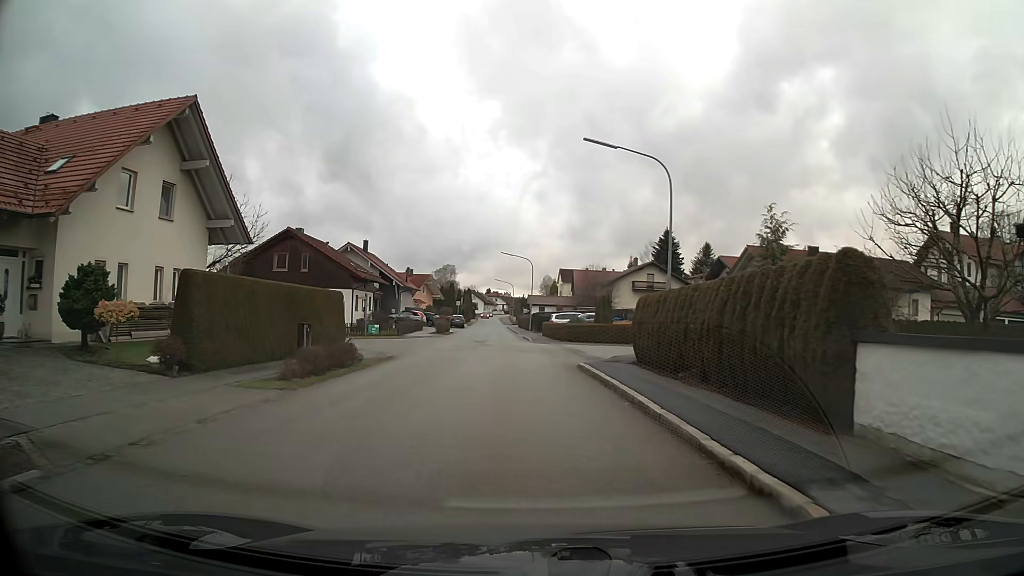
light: Day
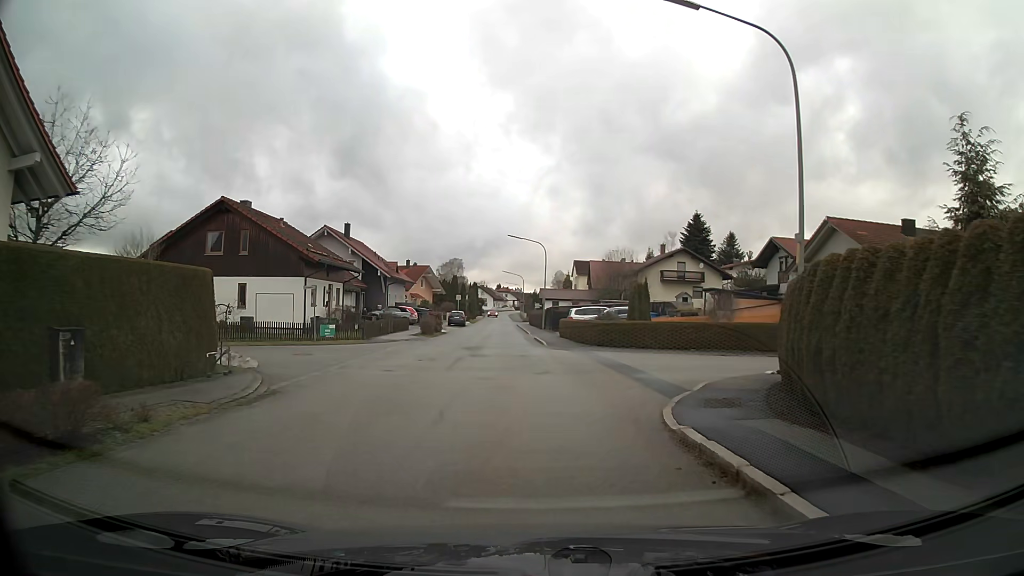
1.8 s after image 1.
(-0.1, +11.9) m; -1°
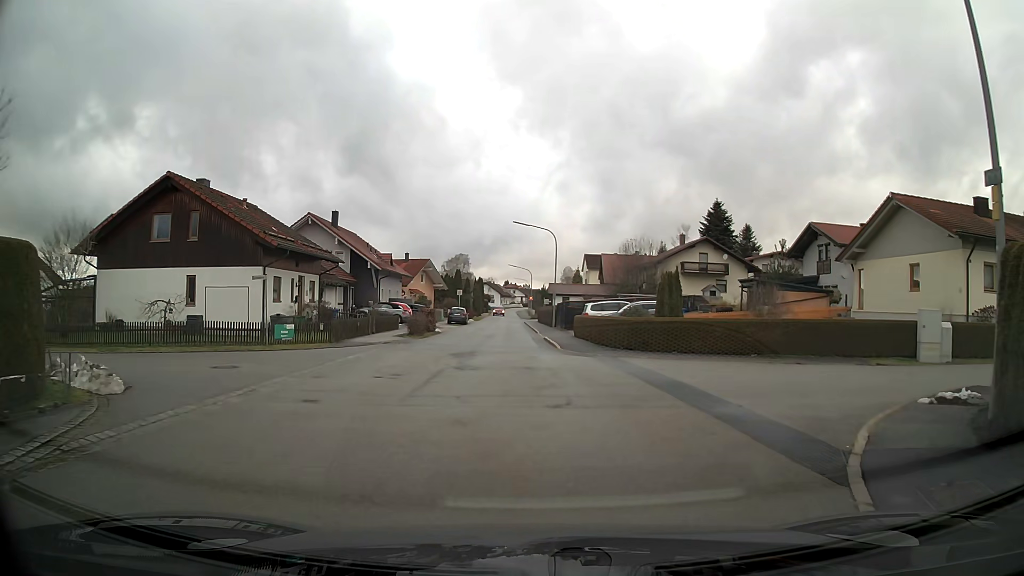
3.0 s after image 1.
(0.0, +6.4) m; -1°
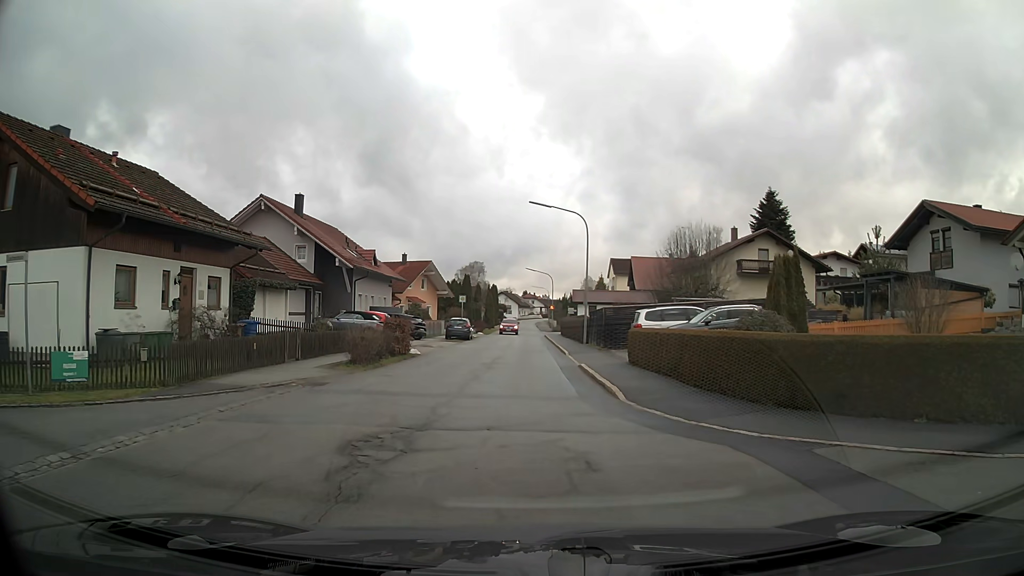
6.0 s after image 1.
(-0.2, +13.5) m; -1°
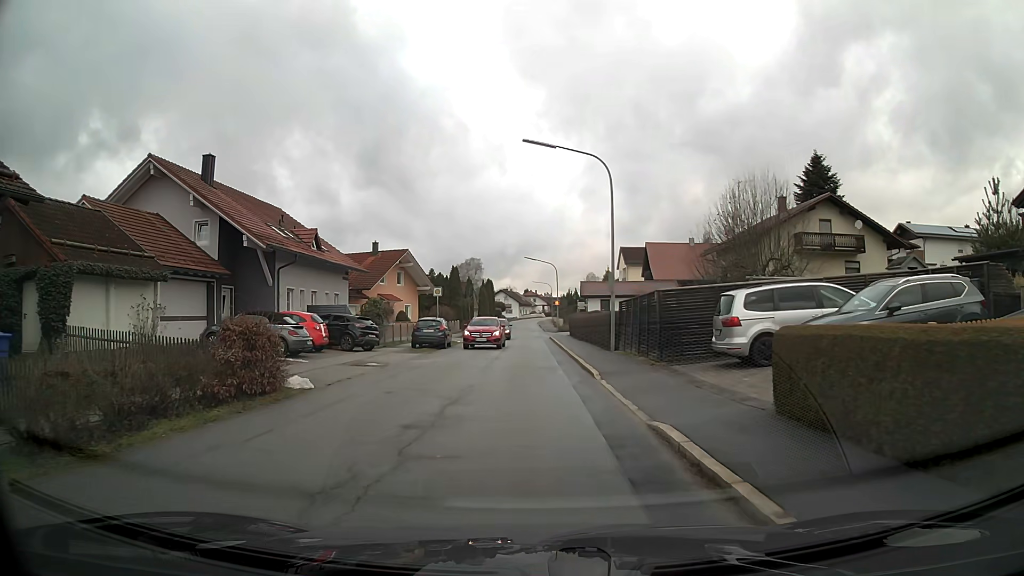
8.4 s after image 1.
(0.0, +13.2) m; 0°
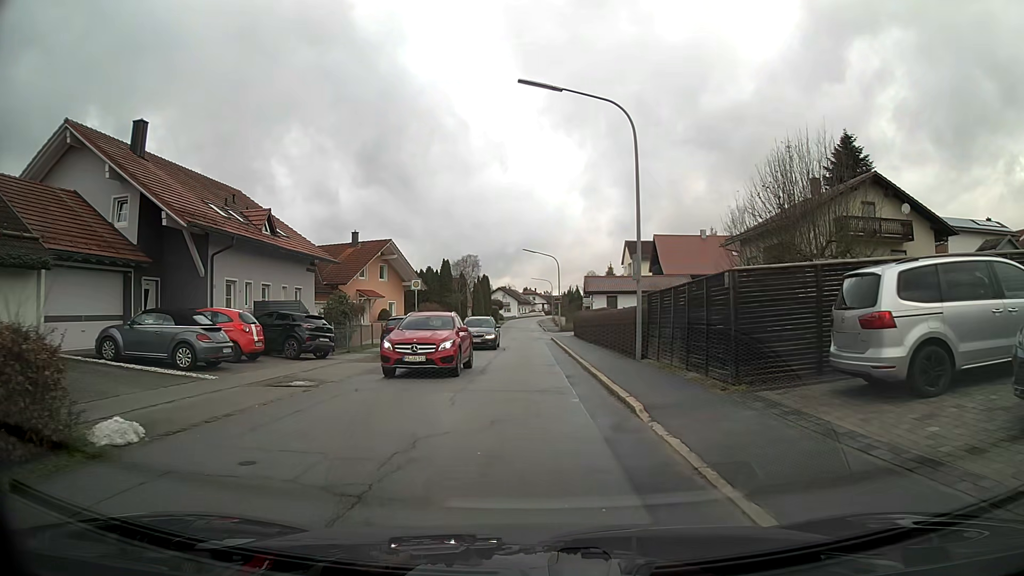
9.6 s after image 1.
(0.0, +6.5) m; 0°
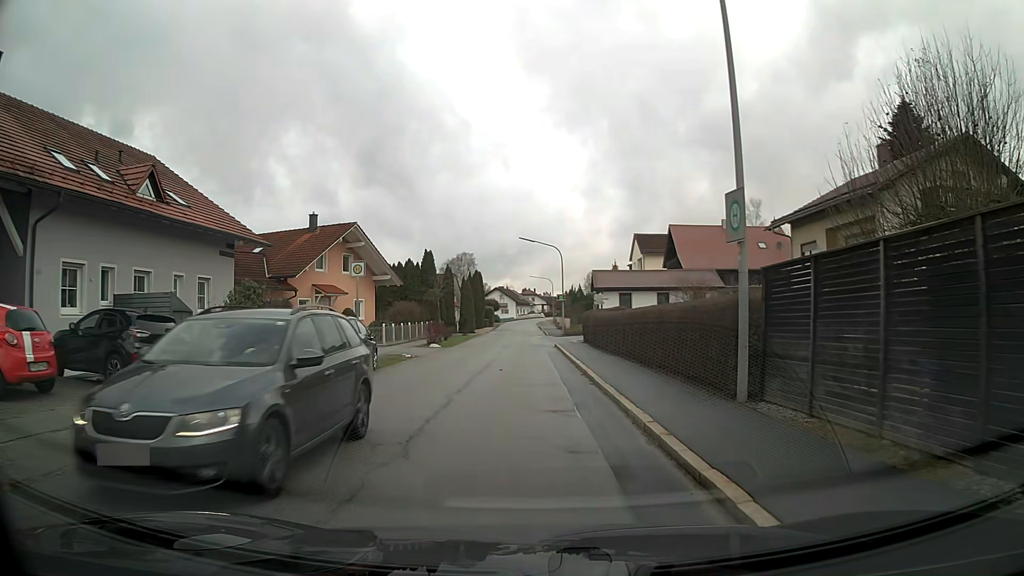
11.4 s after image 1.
(0.0, +9.9) m; 0°
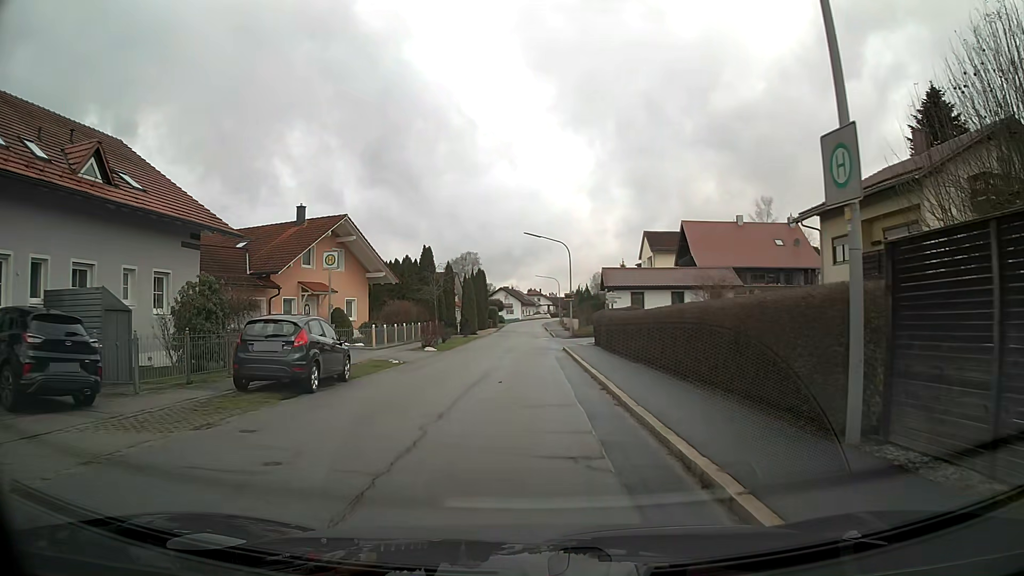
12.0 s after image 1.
(0.0, +3.4) m; 0°
